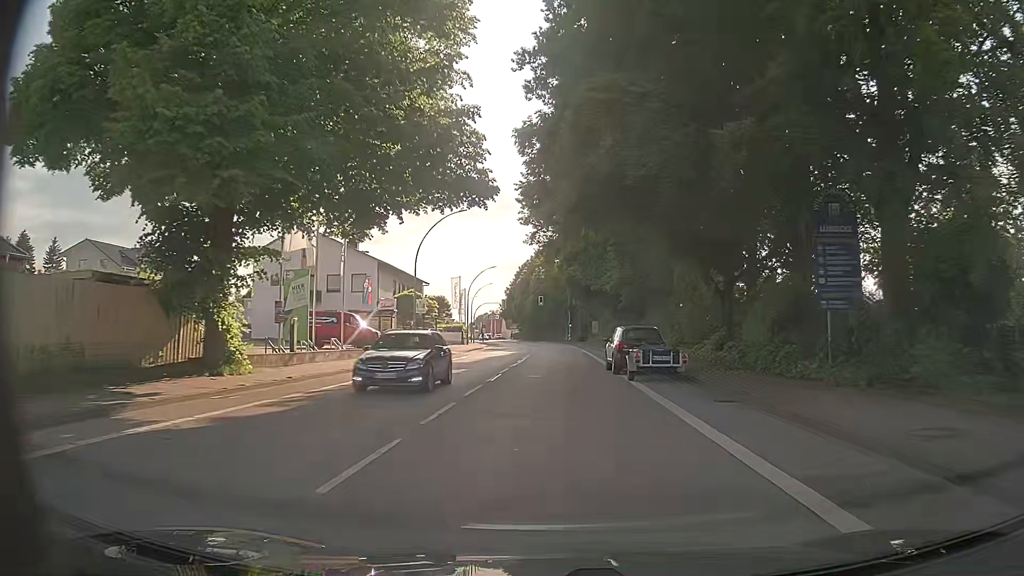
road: primary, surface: asphalt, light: Day
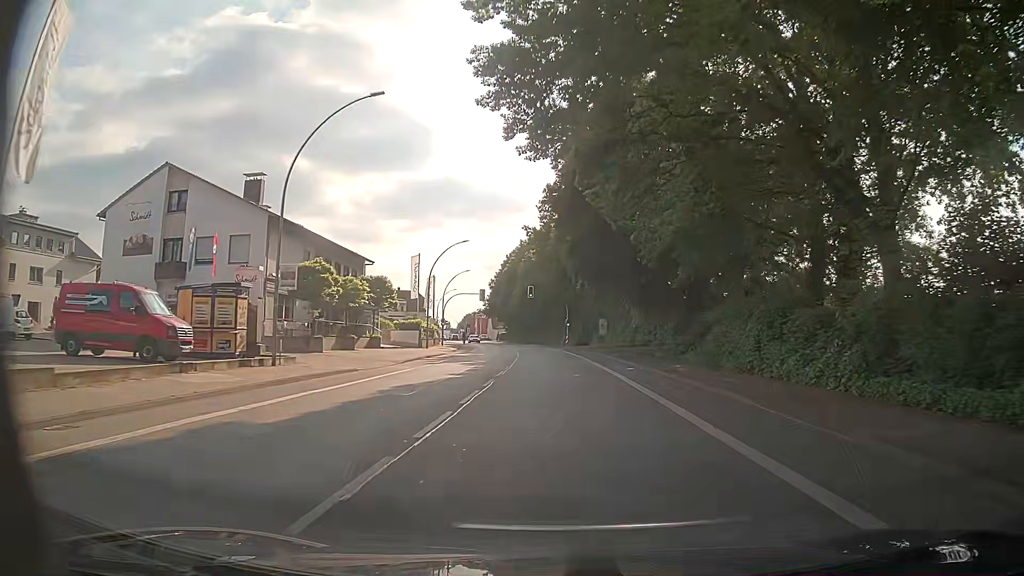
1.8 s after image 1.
(-0.1, +23.7) m; -1°
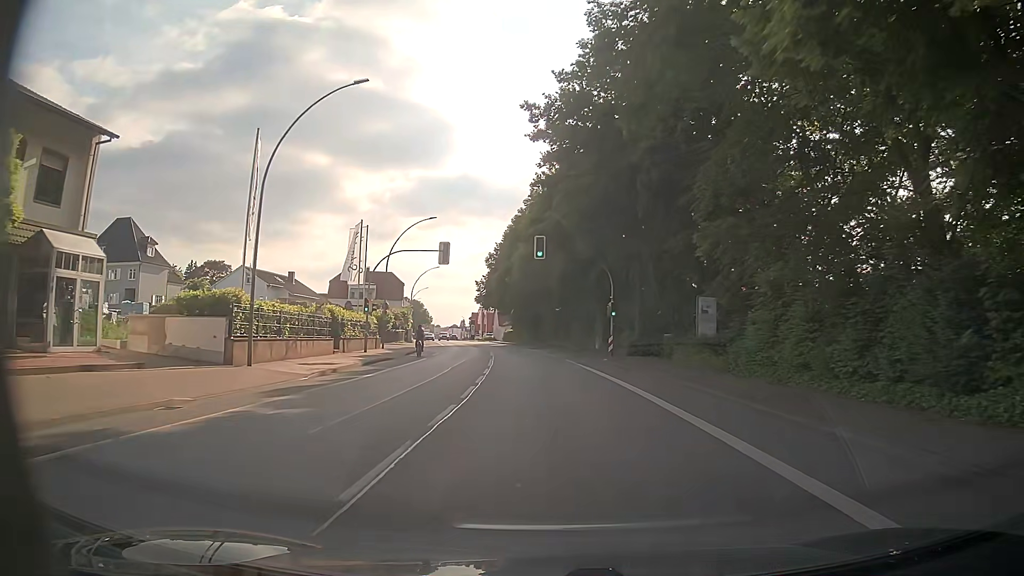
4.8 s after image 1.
(+0.4, +39.6) m; 0°
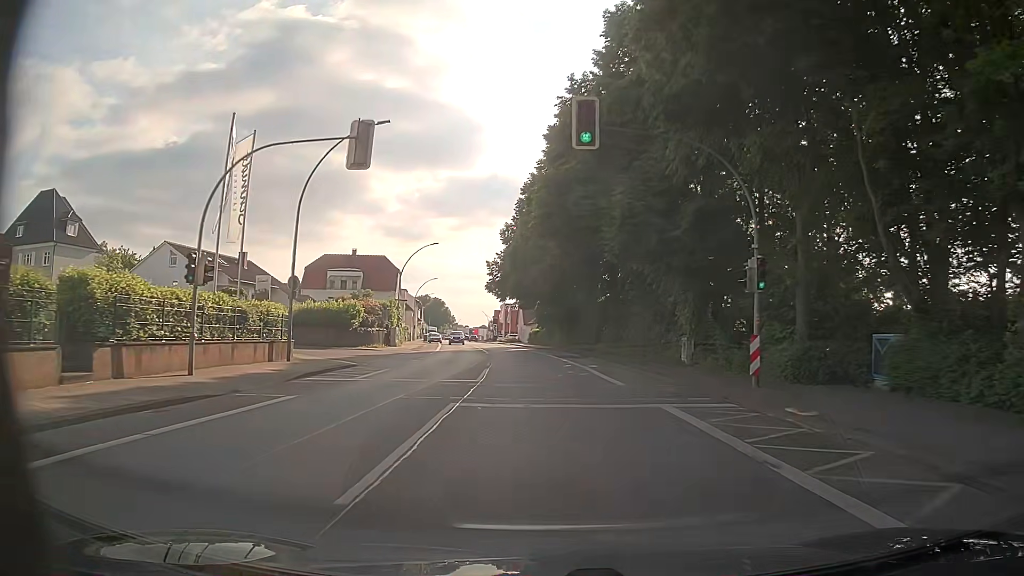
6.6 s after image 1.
(-0.7, +23.7) m; -4°
(0, +10) (0, +20) (-1, +30) (-1, +40) (-2, +50) (-3, +60) (-4, +70) (-6, +80) (-7, +90) (-9, +99) m
